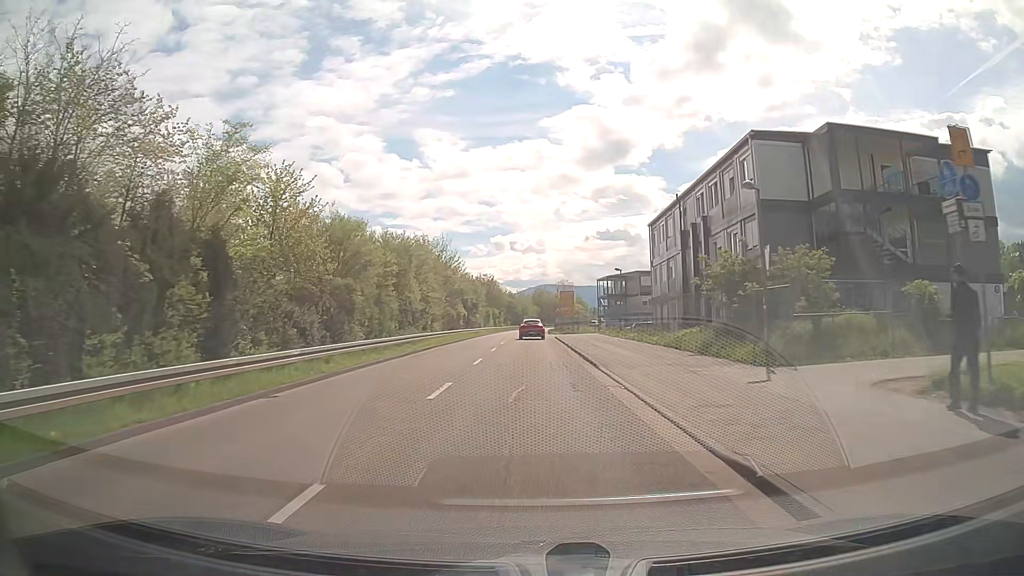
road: tertiary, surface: asphalt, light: Day
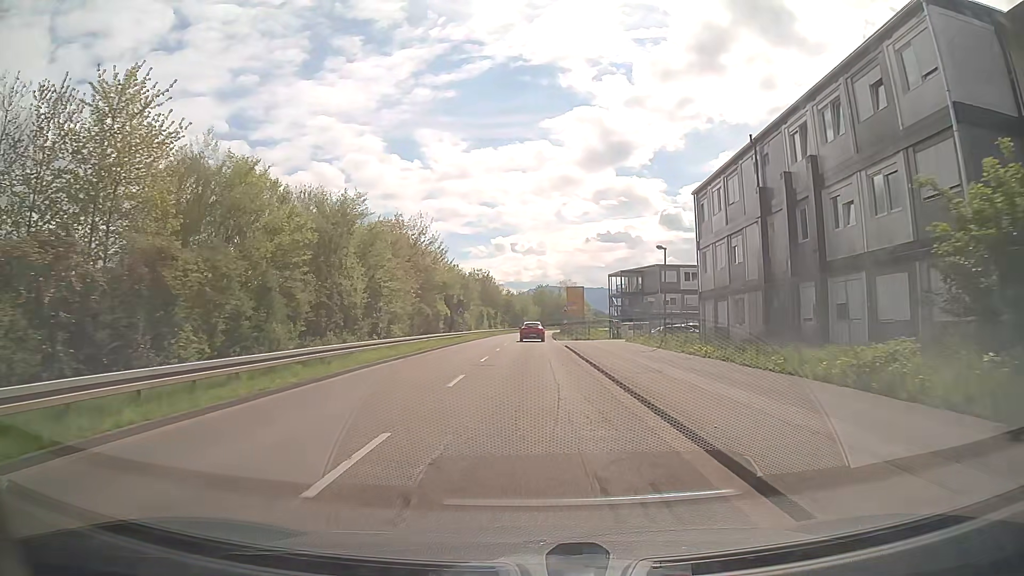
(0.0, +15.5) m; 0°
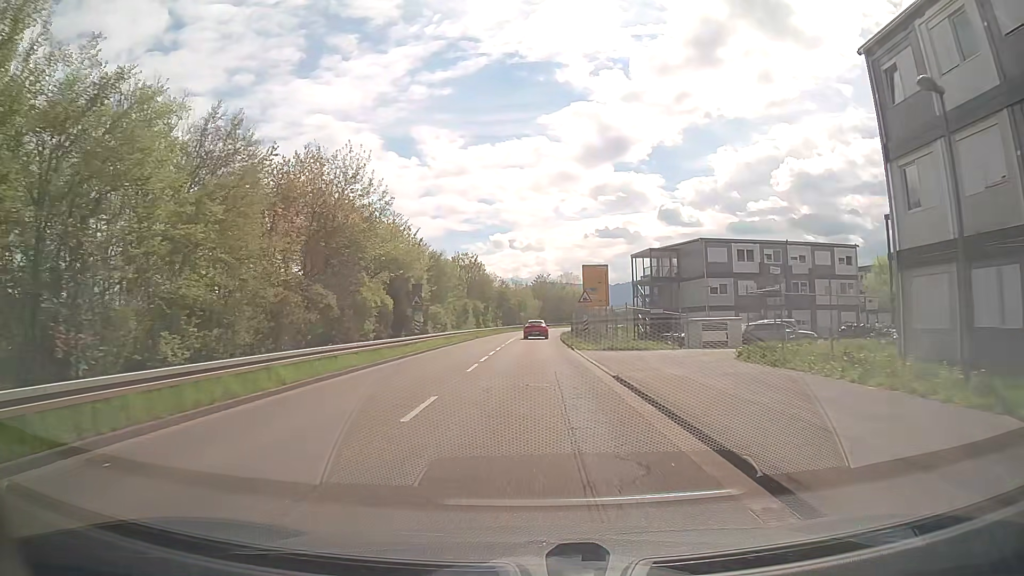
(+0.1, +23.2) m; 0°
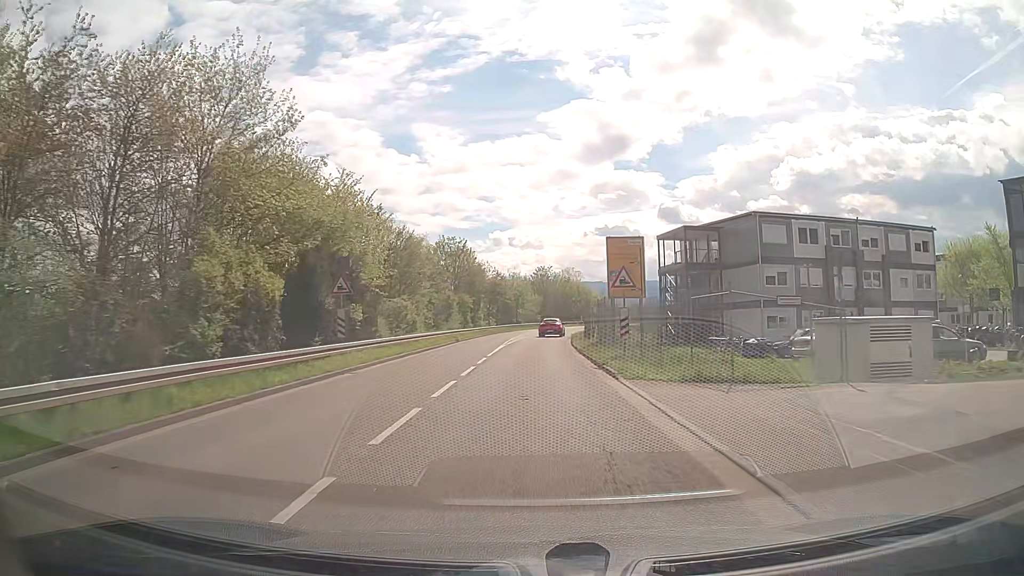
(0.0, +15.4) m; 0°
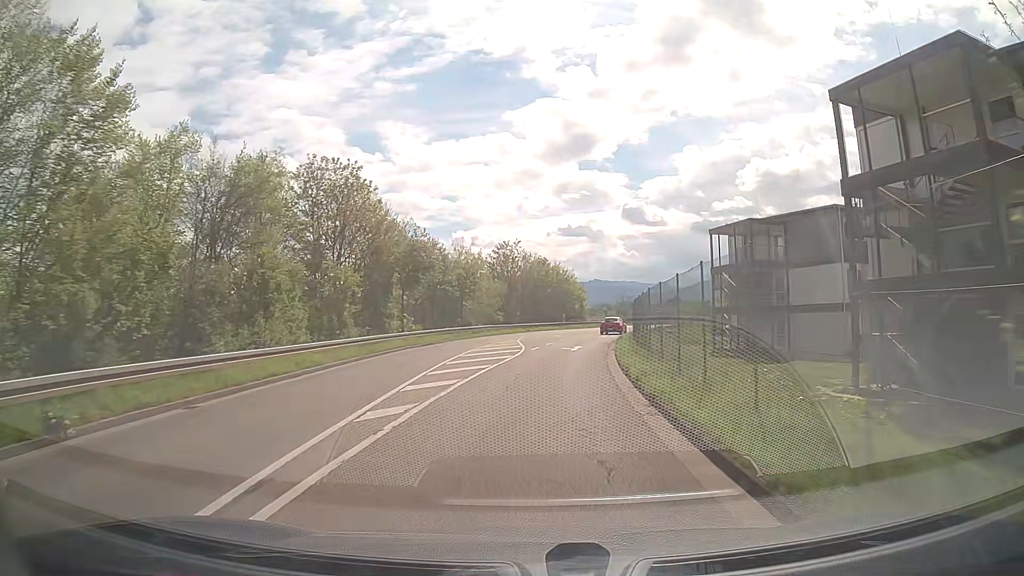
(+0.4, +38.7) m; +3°
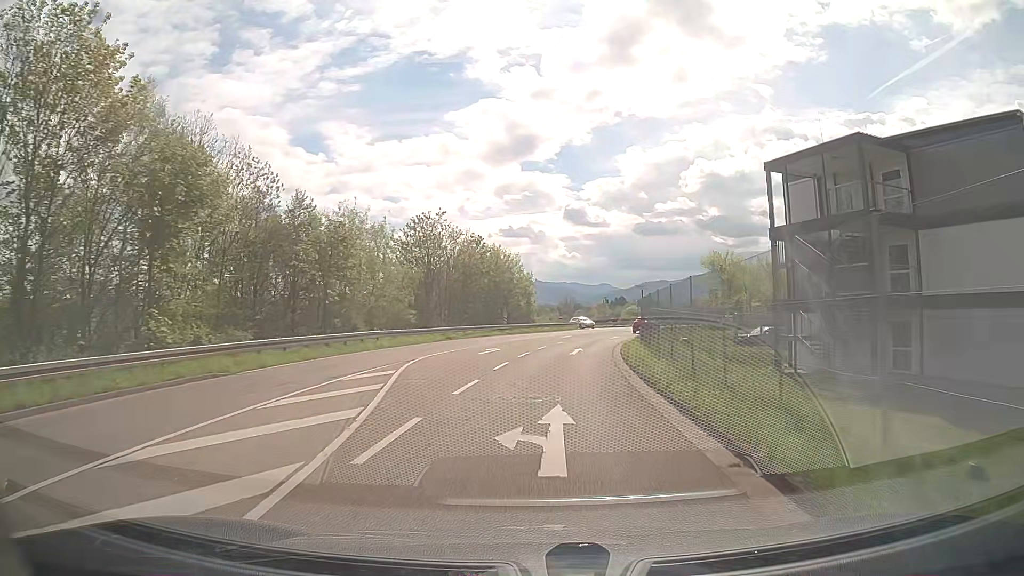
(+0.9, +23.3) m; +5°
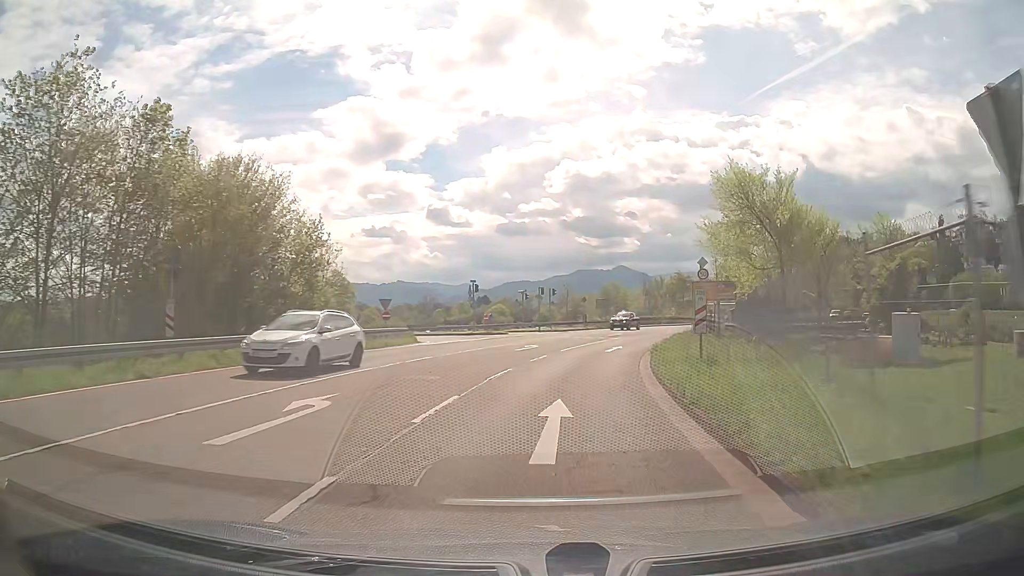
(+3.2, +39.0) m; +11°
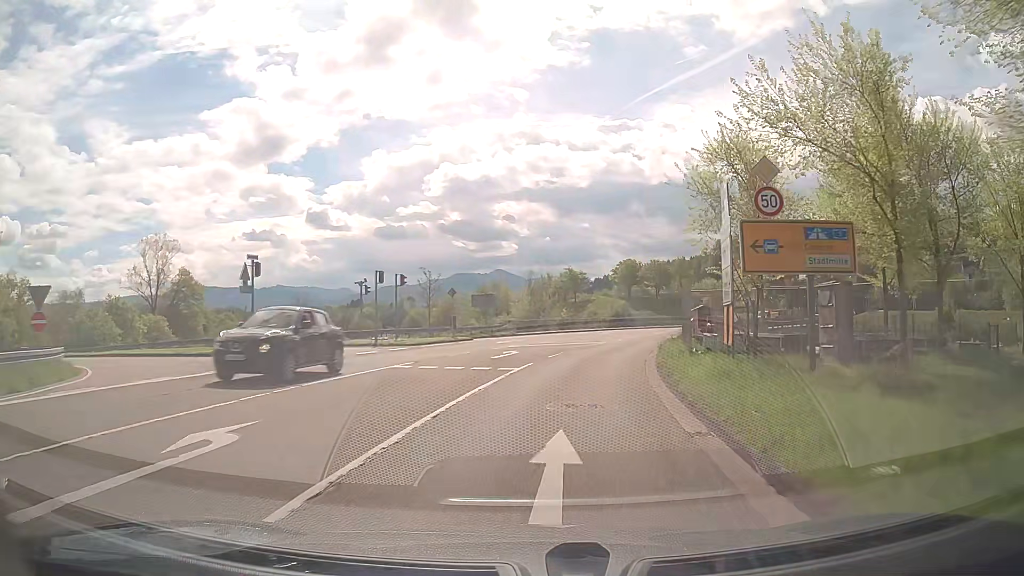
(+2.0, +22.7) m; +11°
(0, +10) (+2, +20) (+4, +30) (+6, +39) (+10, +49) (+13, +58) (+18, +67) (+23, +76) (+28, +84) (+34, +92) m
